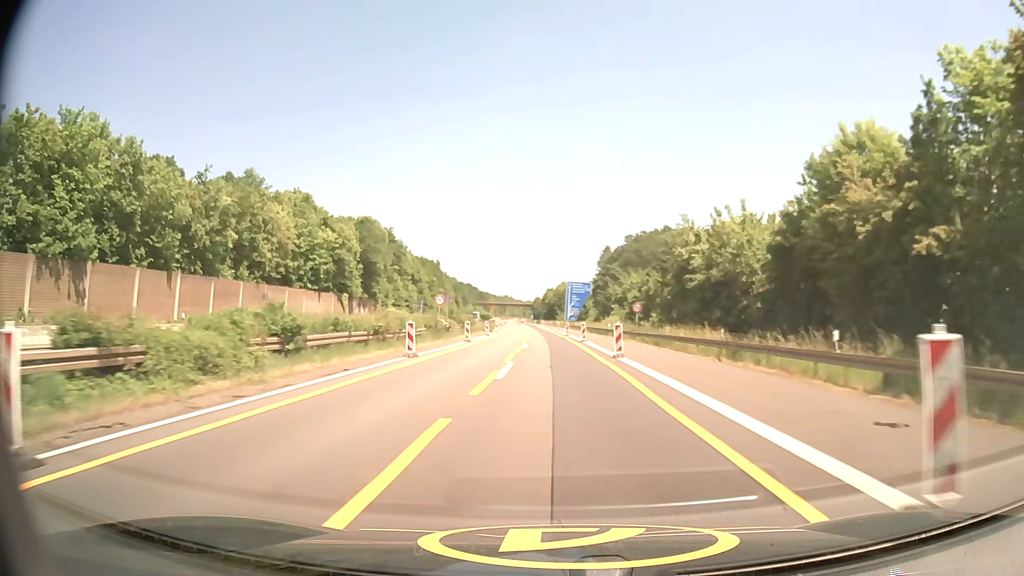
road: motorway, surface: asphalt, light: Day
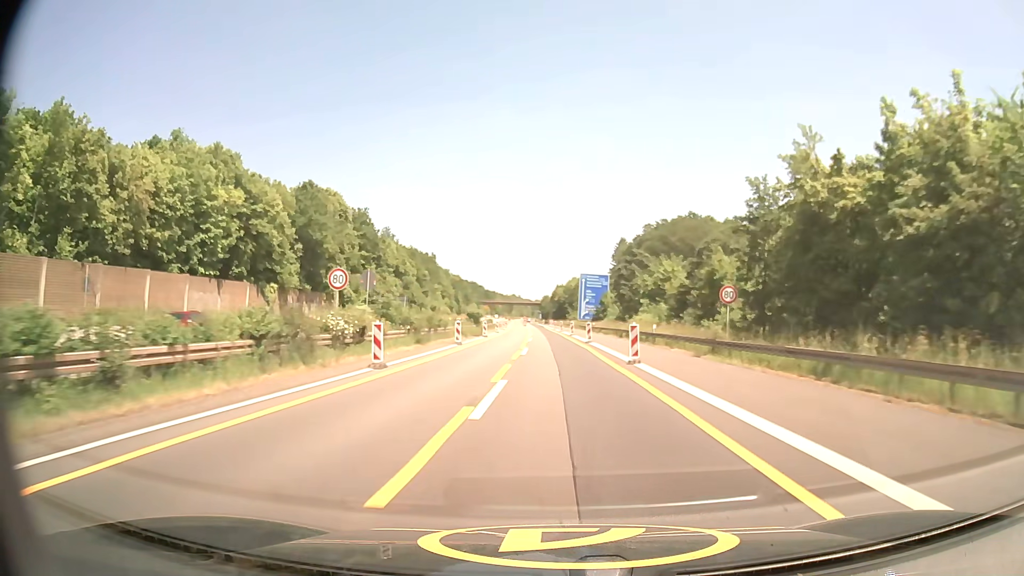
(-0.2, +24.4) m; -1°
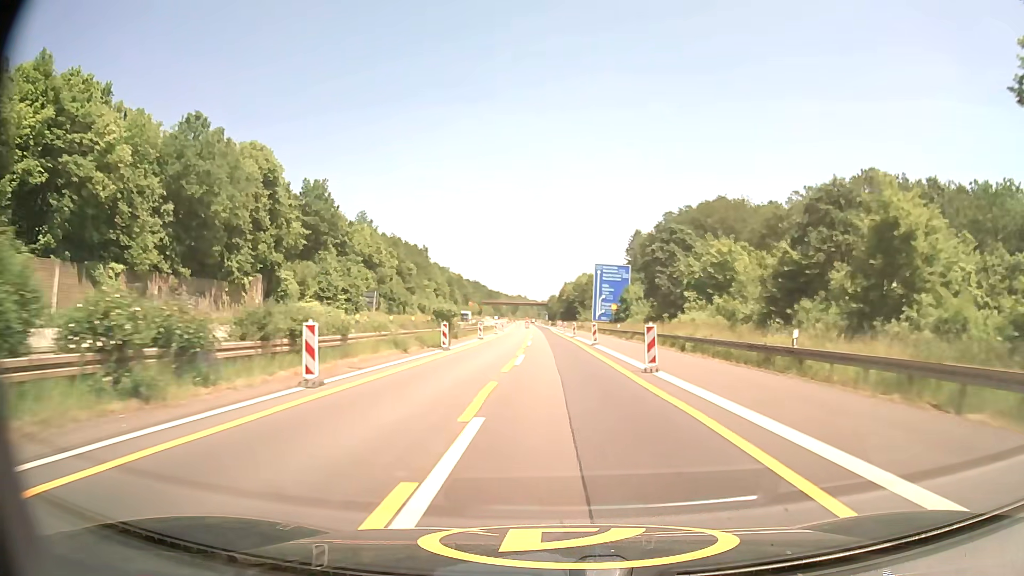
(-0.1, +24.2) m; 0°
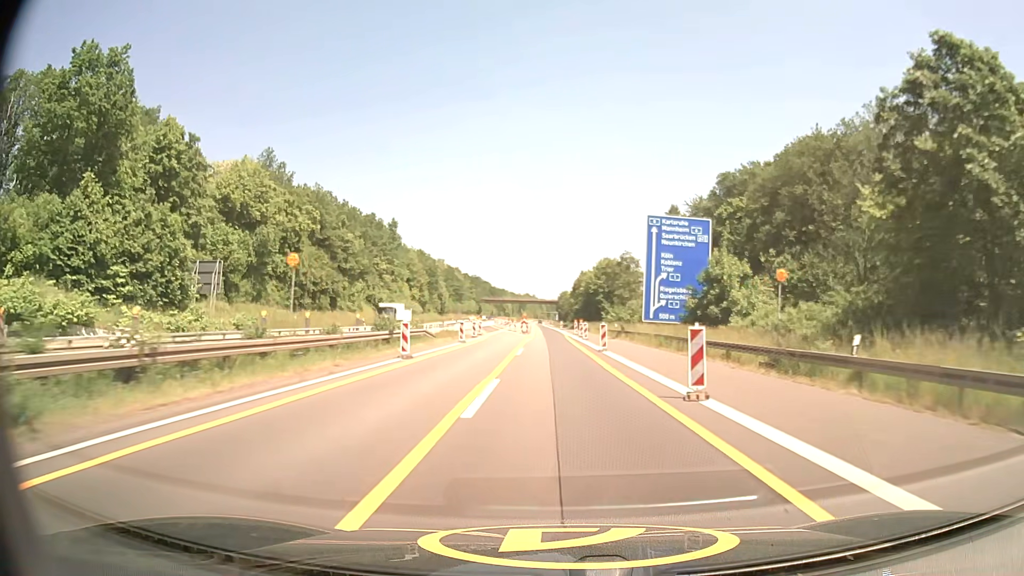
(-0.4, +48.0) m; -1°
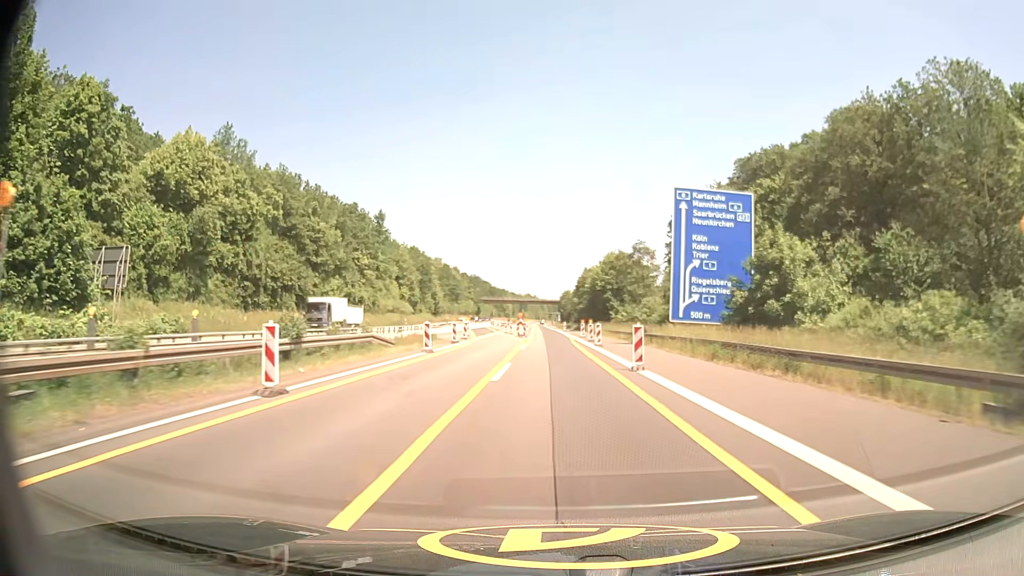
(0.0, +11.9) m; 0°
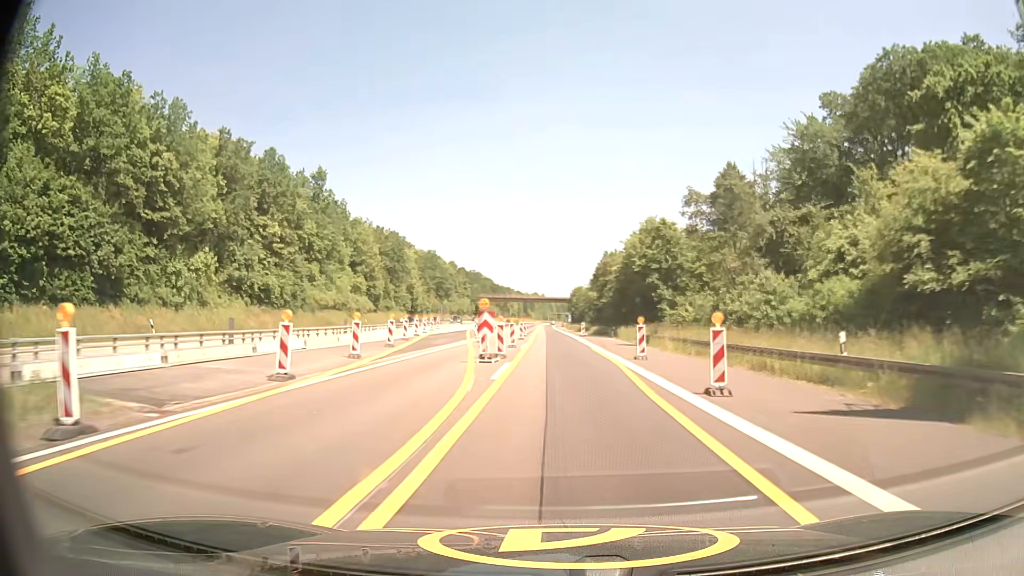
(-0.3, +35.7) m; -1°
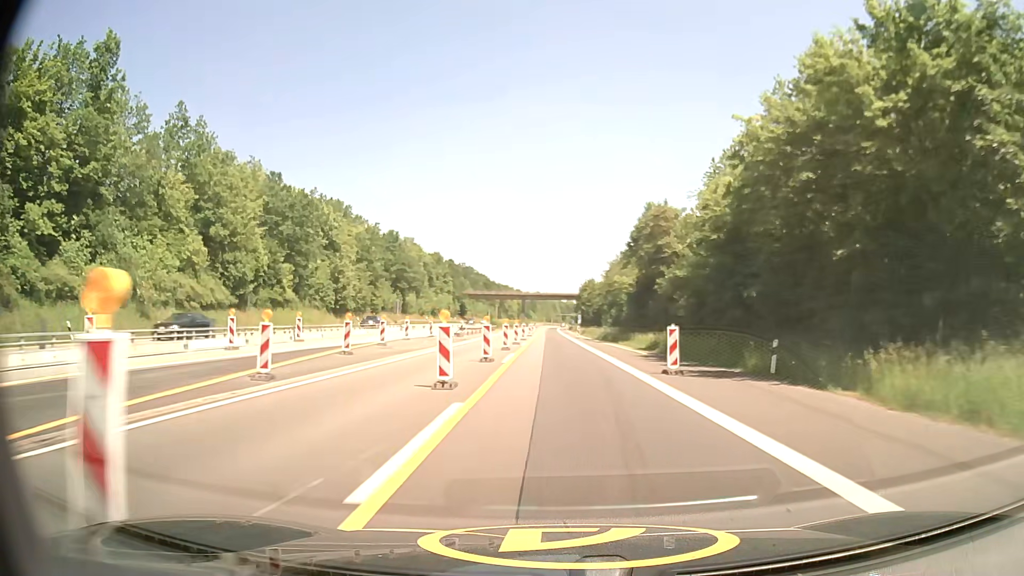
(0.0, +47.2) m; 0°
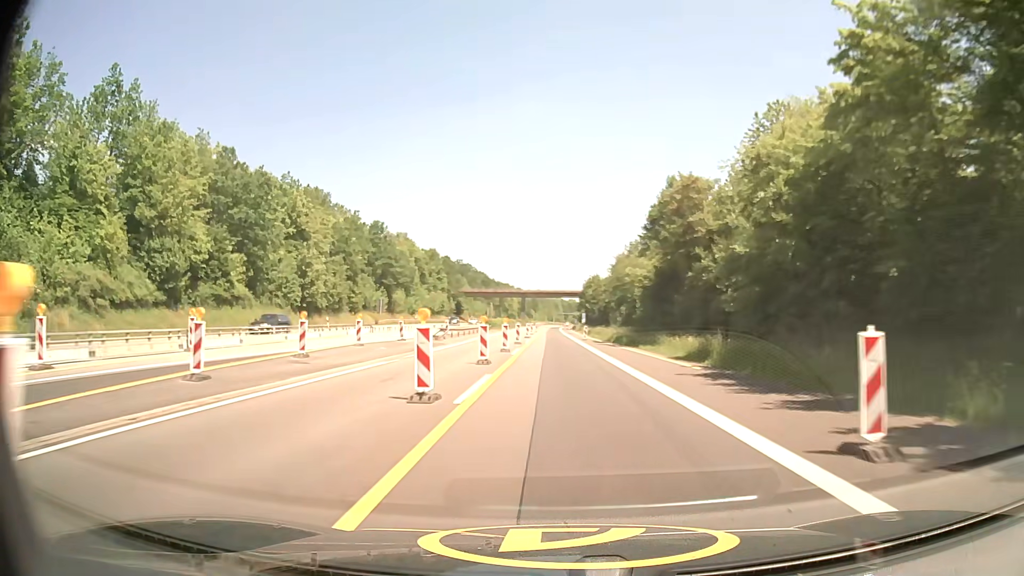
(-0.1, +11.8) m; 0°
(0, +10) (0, +20) (0, +30) (0, +40) (0, +50) (0, +60) (0, +70) (0, +80) (0, +90) (0, +100) m
